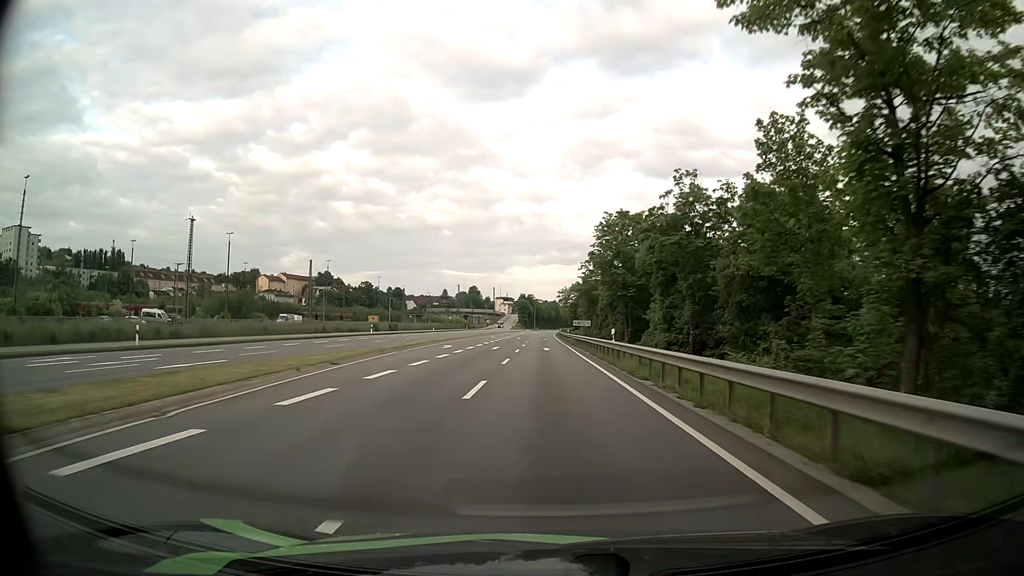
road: primary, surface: asphalt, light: Day
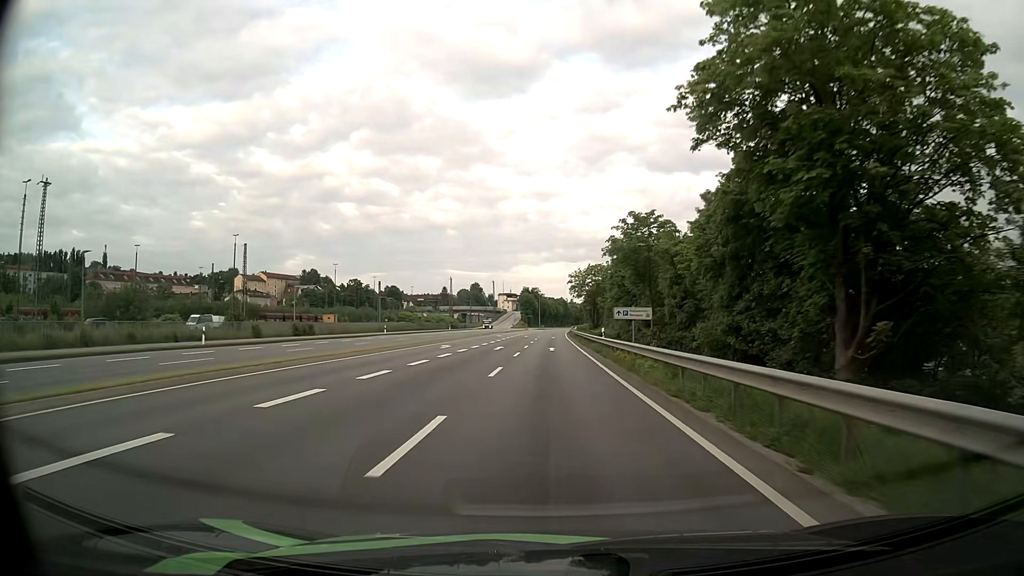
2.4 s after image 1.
(-0.1, +42.9) m; 0°
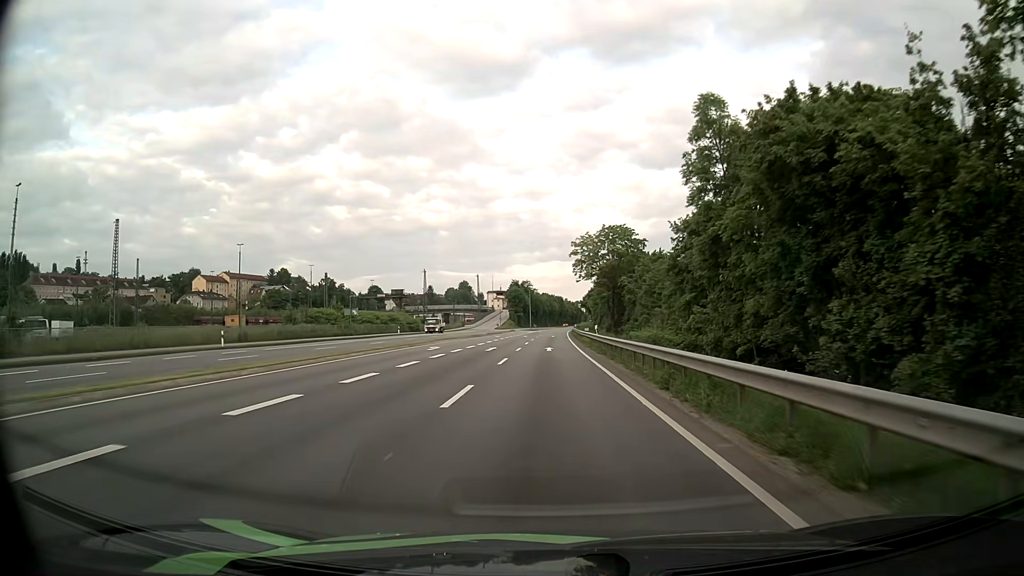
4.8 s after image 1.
(+0.2, +43.0) m; +1°
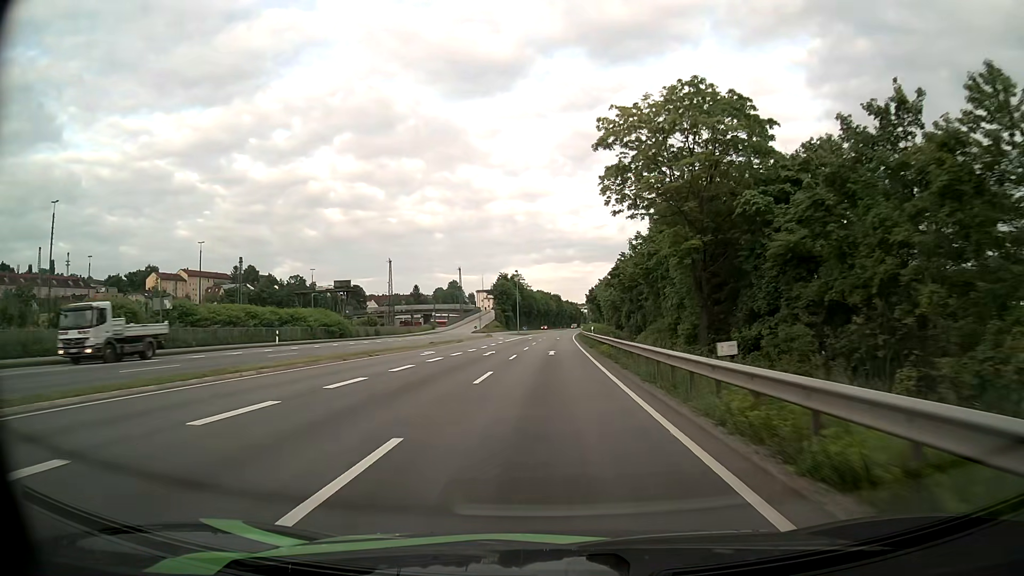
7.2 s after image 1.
(-0.1, +43.2) m; 0°
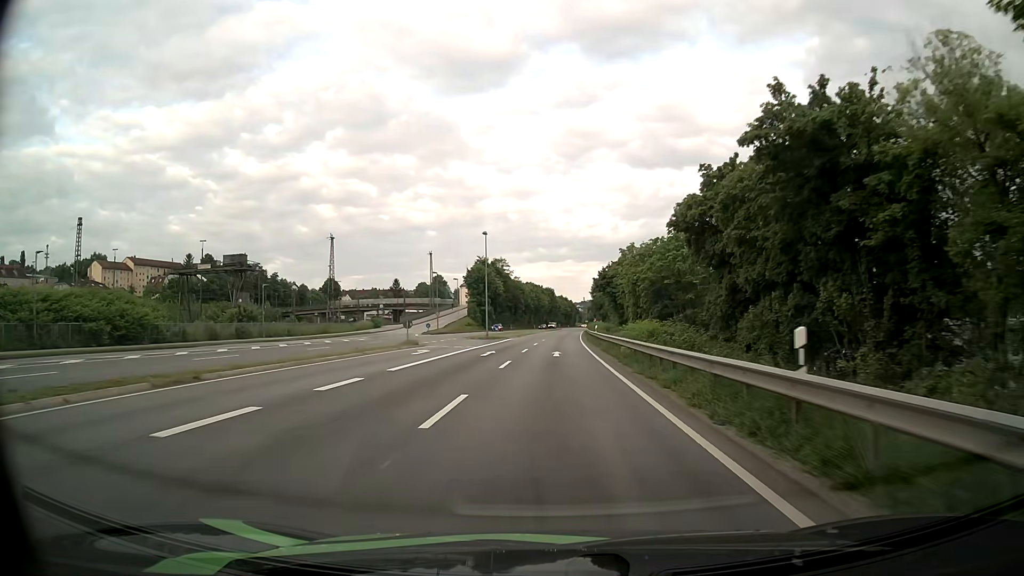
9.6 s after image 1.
(+0.2, +43.3) m; +1°
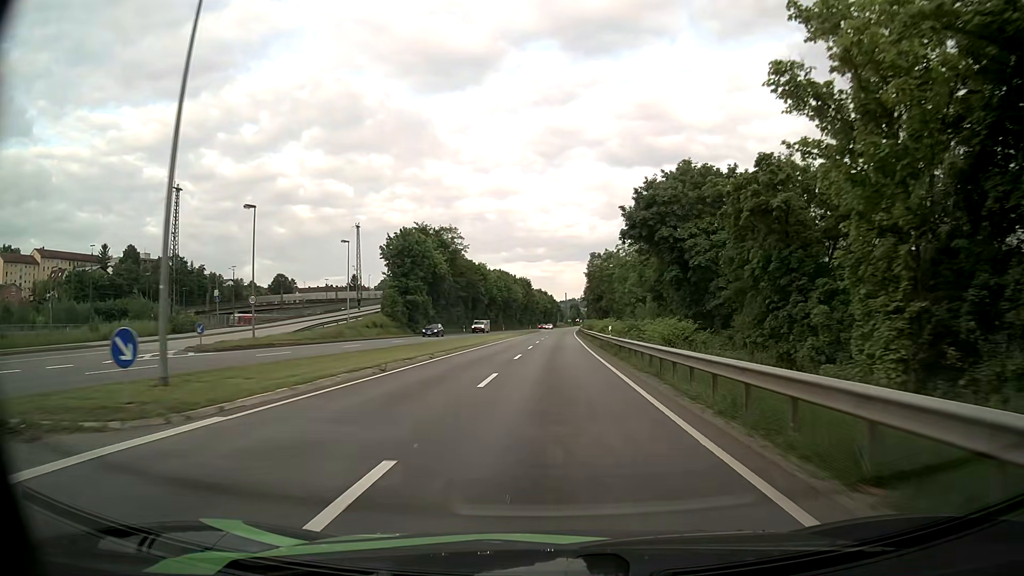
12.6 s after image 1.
(+0.4, +54.3) m; +1°
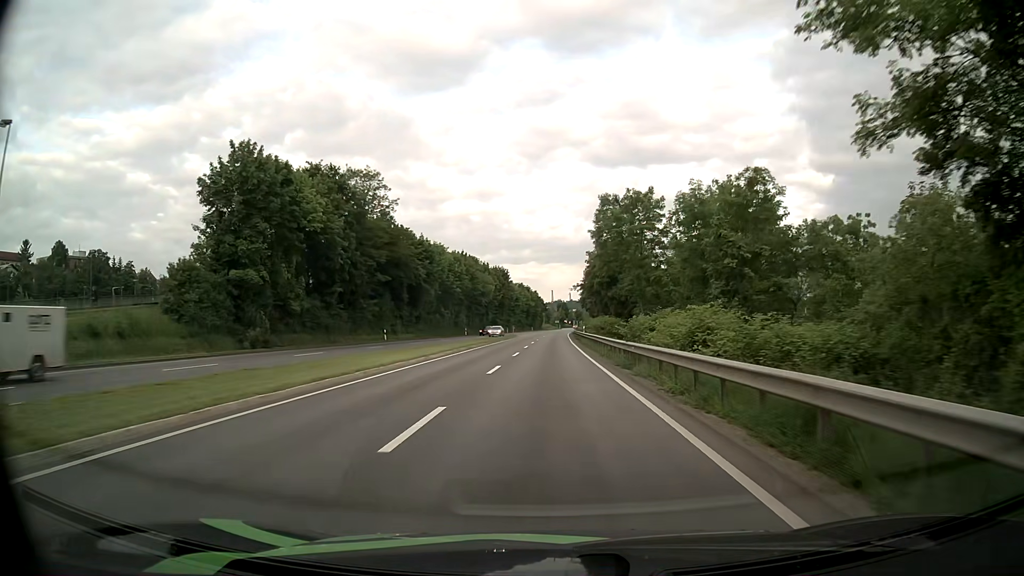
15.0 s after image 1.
(+0.7, +43.6) m; +1°
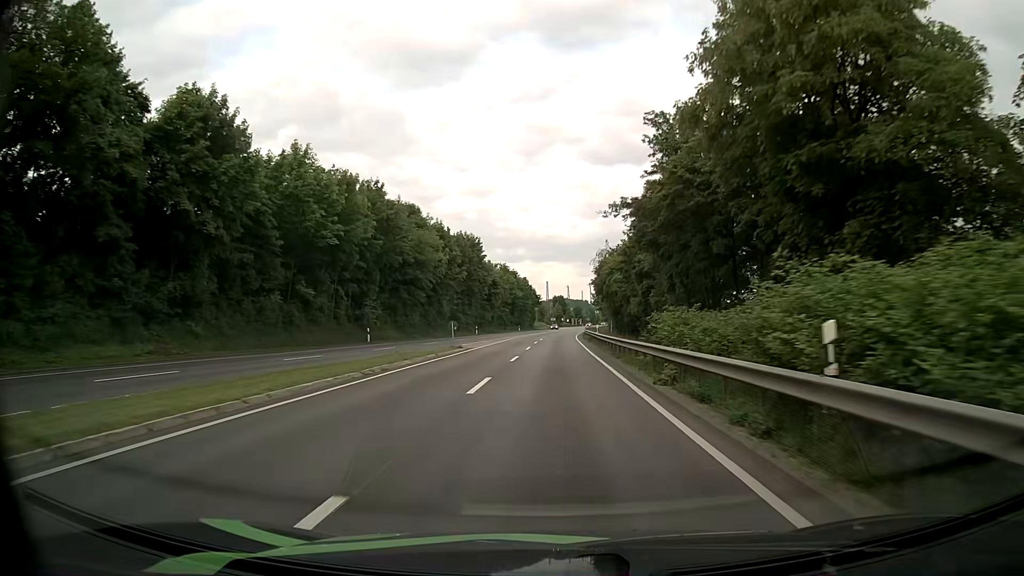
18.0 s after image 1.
(+0.2, +53.9) m; +1°
(0, +10) (0, +20) (0, +30) (0, +40) (0, +50) (+1, +60) (+1, +70) (+1, +80) (+2, +90) (+2, +100) m
